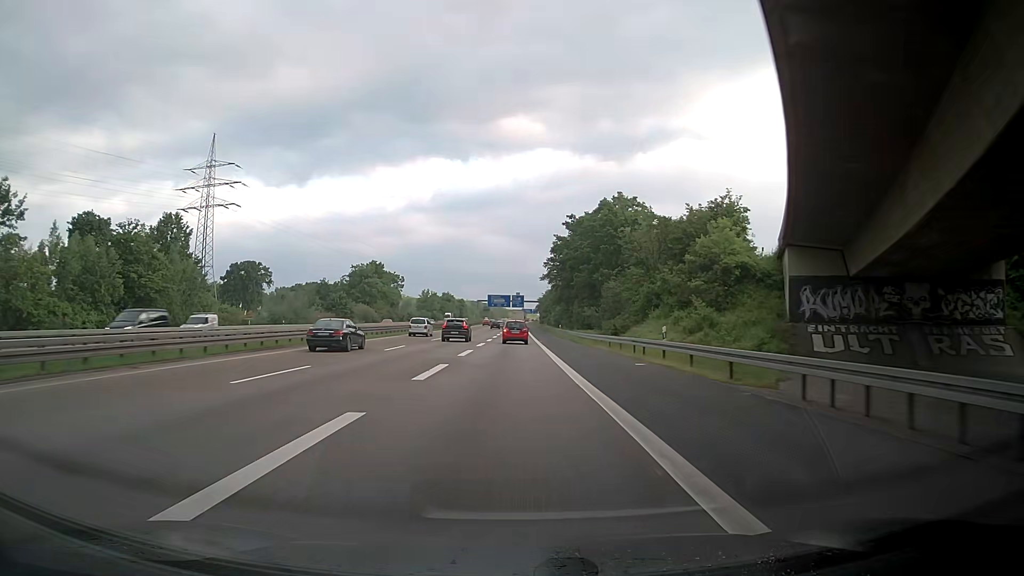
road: motorway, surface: asphalt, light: Day
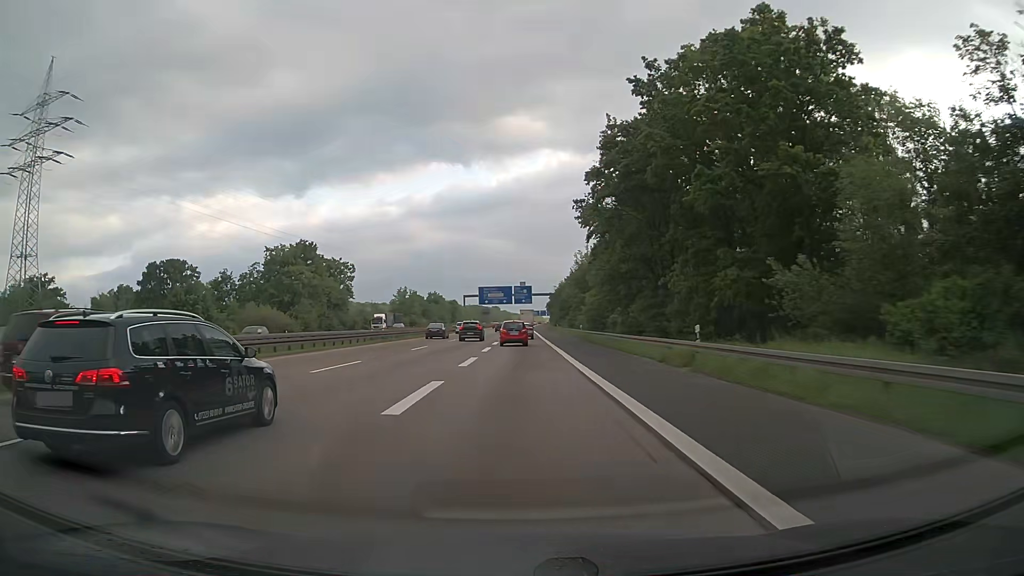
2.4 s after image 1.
(-0.7, +65.8) m; -1°
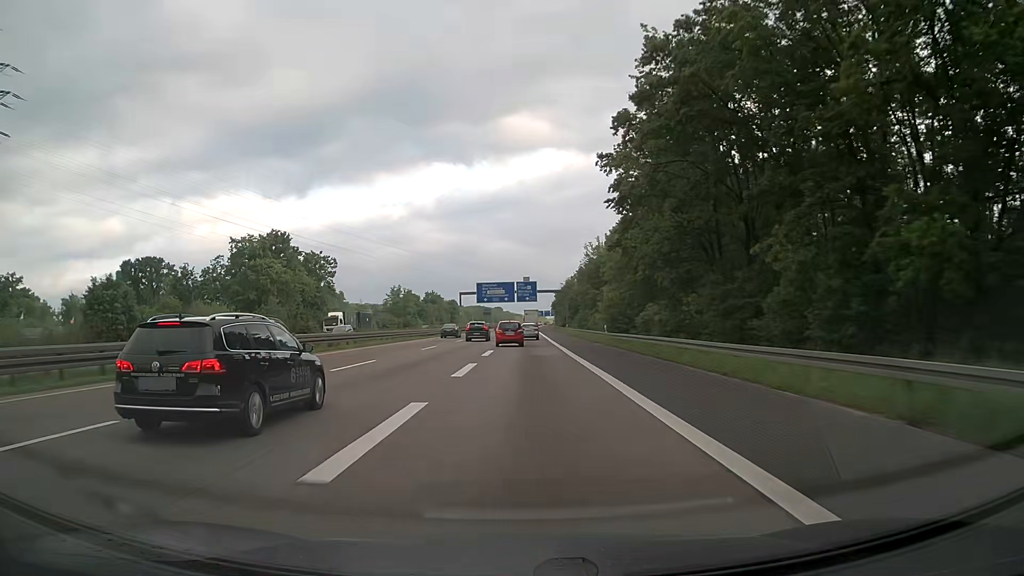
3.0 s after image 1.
(0.0, +16.4) m; 0°
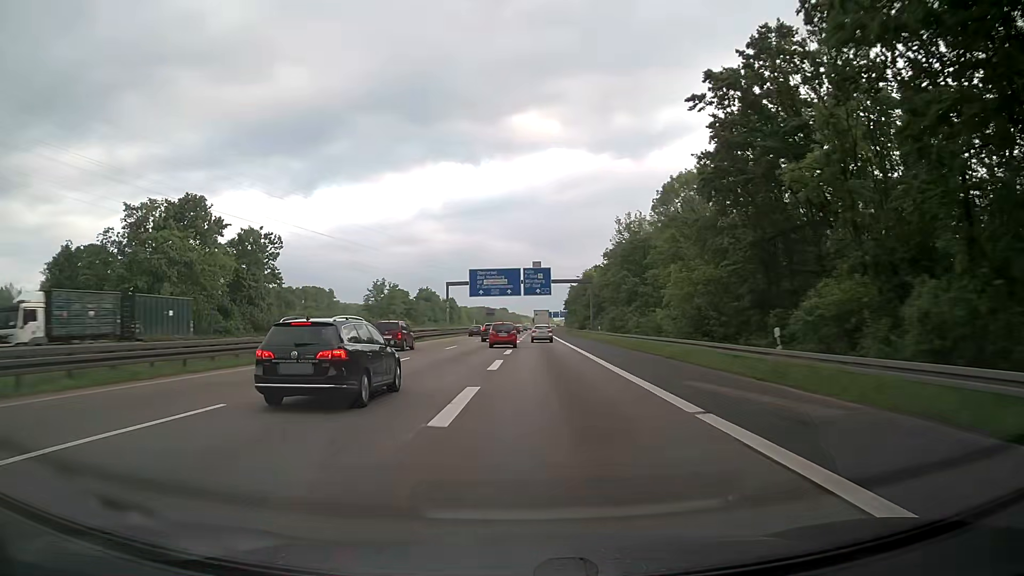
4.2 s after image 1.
(-0.2, +32.7) m; -1°
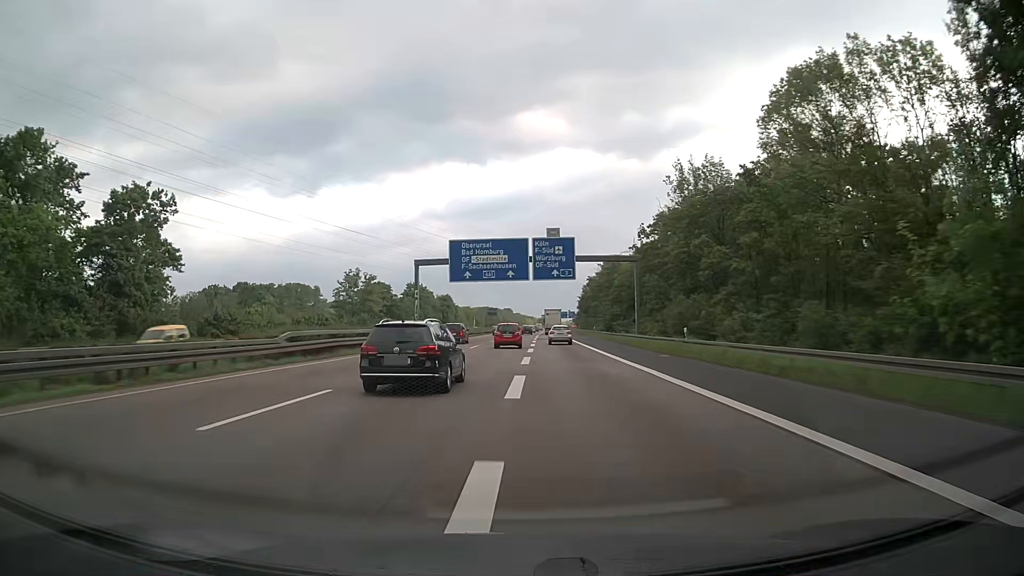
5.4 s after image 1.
(-0.1, +32.2) m; 0°
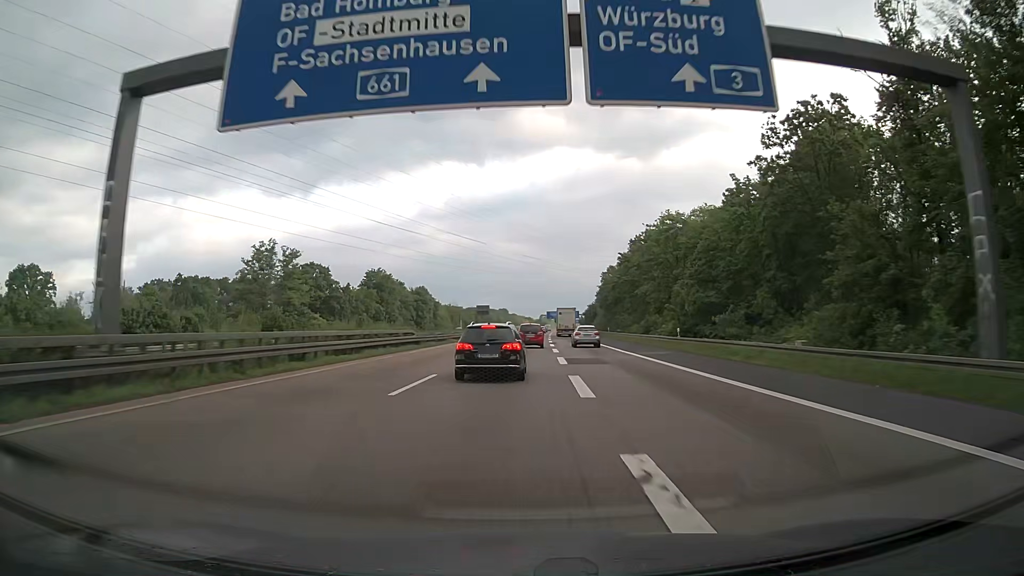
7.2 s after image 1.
(-0.1, +47.7) m; 0°
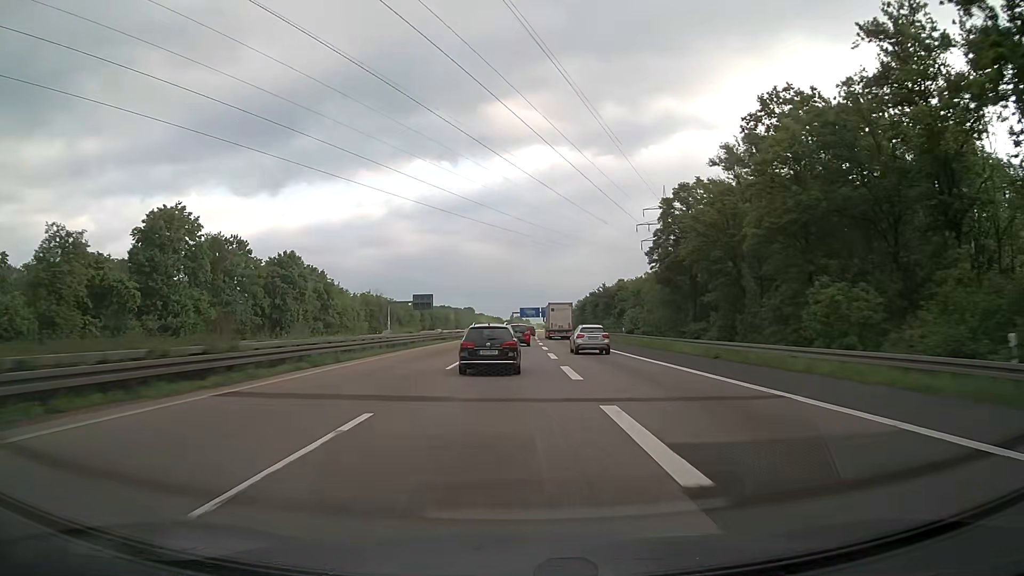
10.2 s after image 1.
(+2.3, +79.5) m; +3°
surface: paved
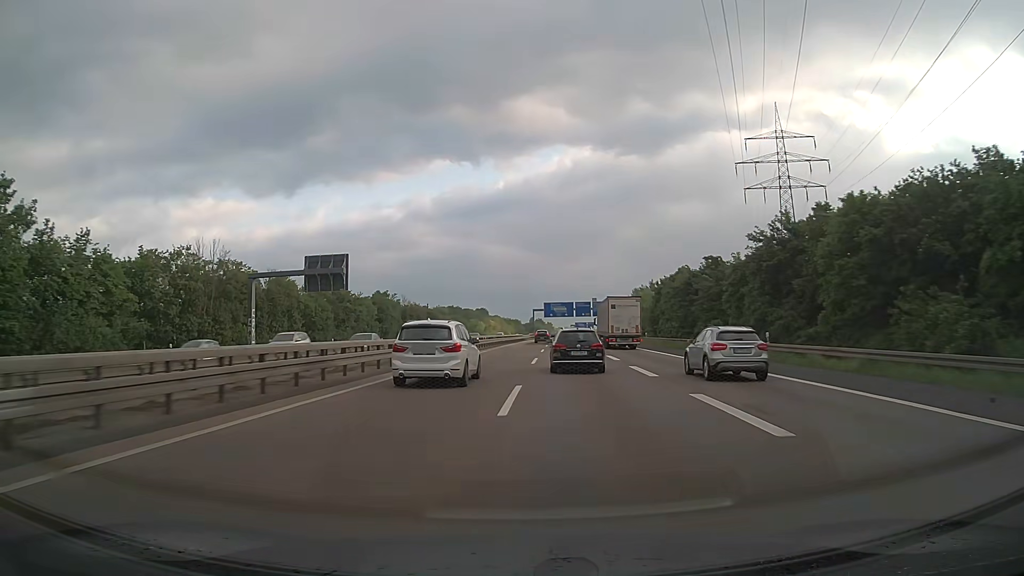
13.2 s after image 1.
(-0.8, +81.8) m; -2°
(0, +10) (0, +20) (0, +30) (0, +40) (0, +50) (+1, +60) (+1, +70) (+1, +80) (+2, +90) (+2, +100) m
